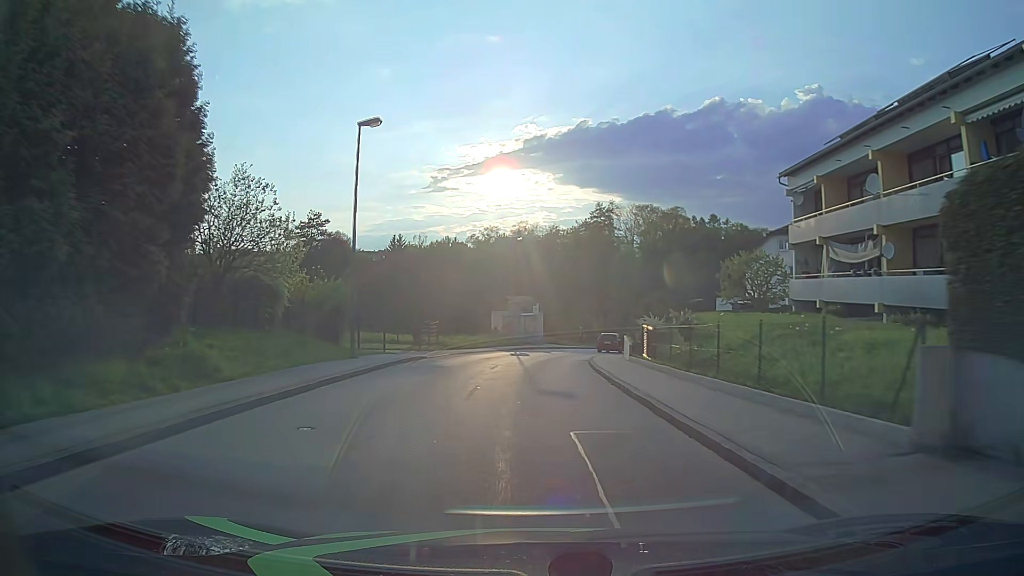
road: unclassified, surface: asphalt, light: Day
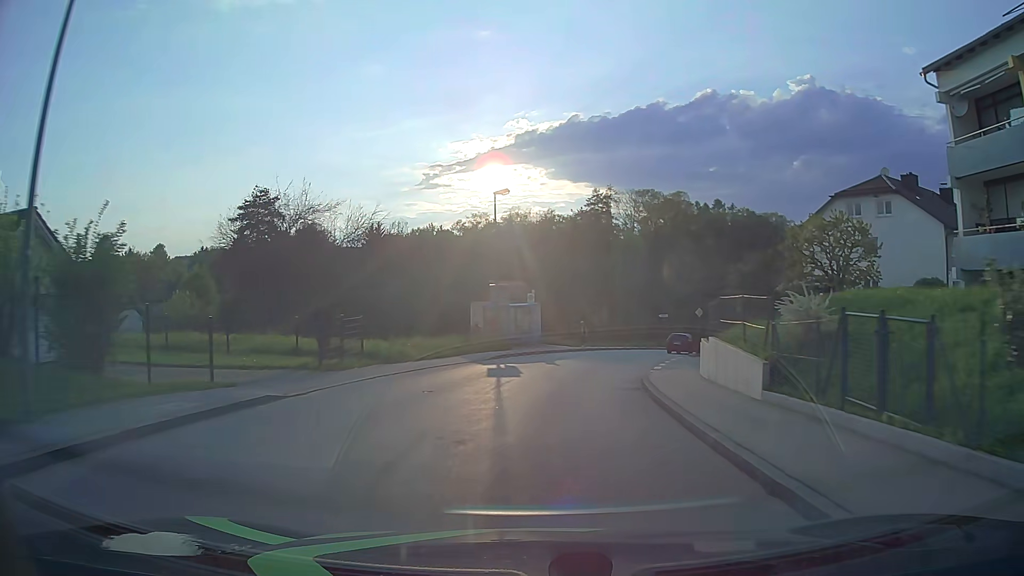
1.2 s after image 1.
(-0.1, +15.4) m; 0°
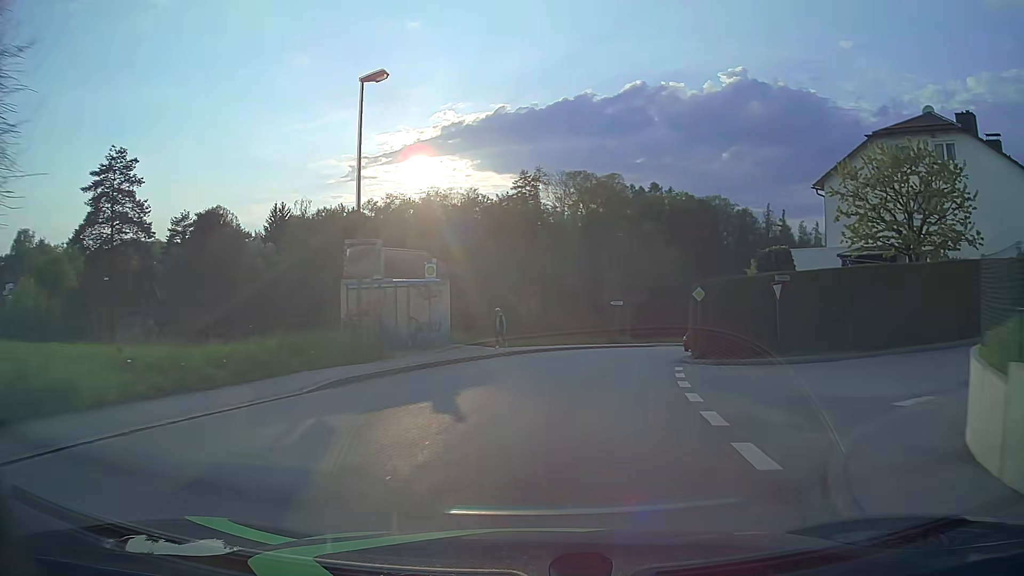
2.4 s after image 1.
(+0.6, +15.2) m; +6°
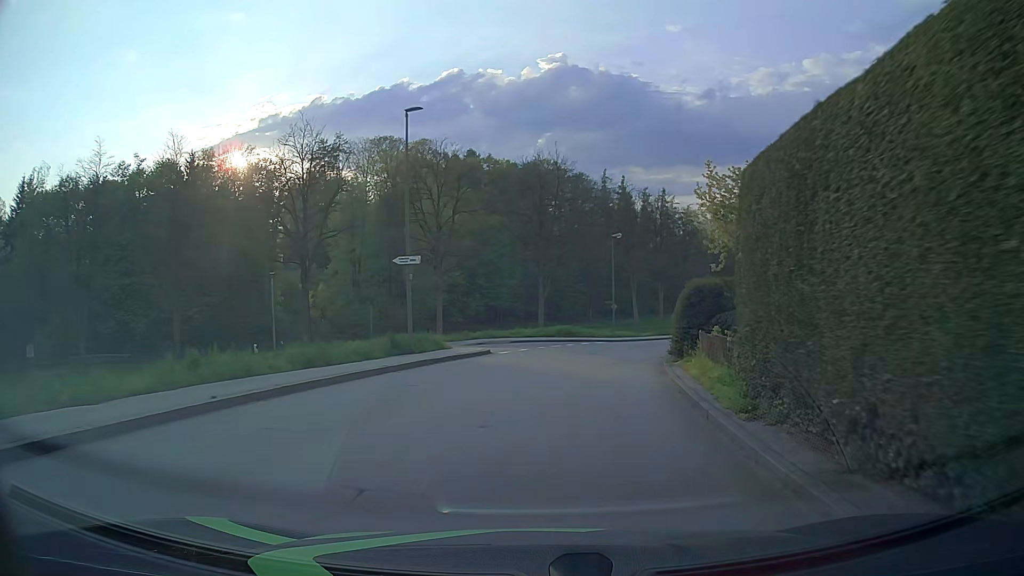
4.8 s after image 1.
(+3.6, +27.2) m; +16°
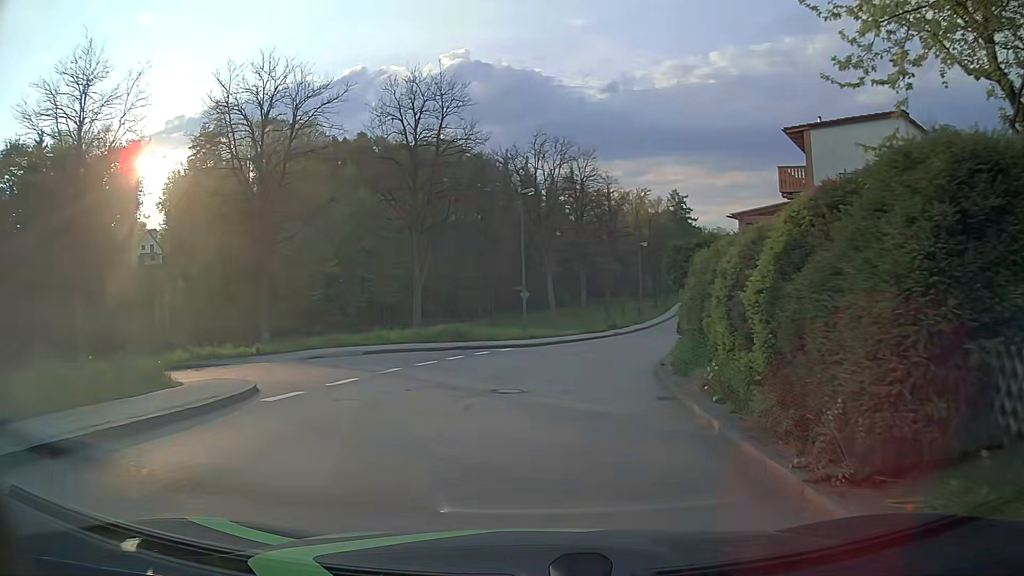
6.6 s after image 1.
(+1.2, +15.8) m; +9°
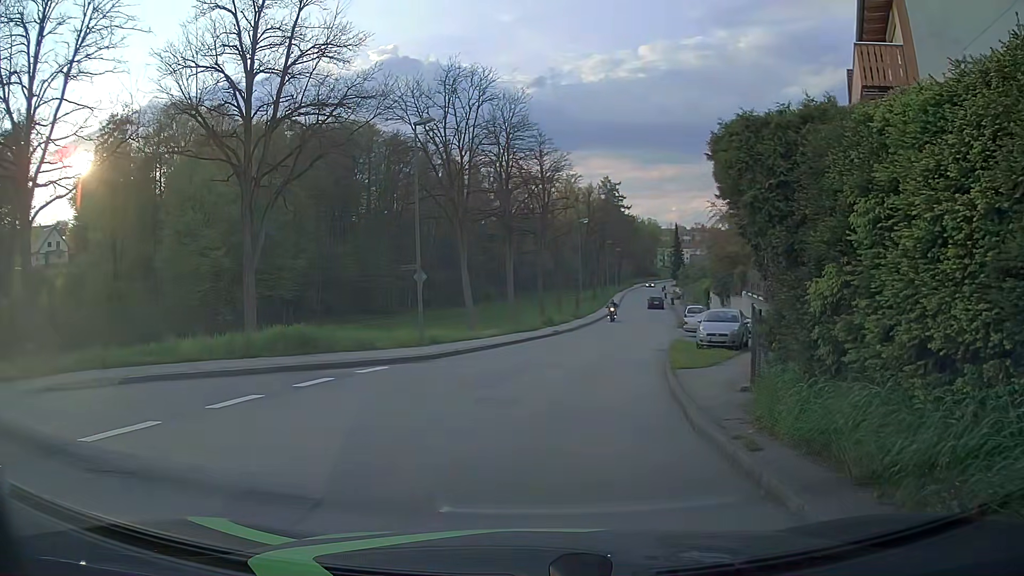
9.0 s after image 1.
(+0.6, +11.8) m; +6°
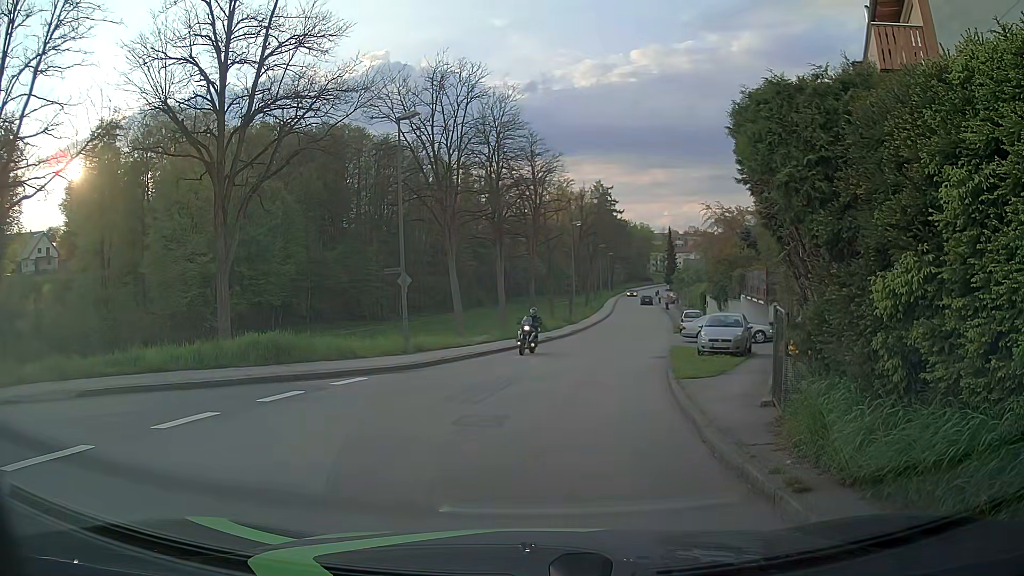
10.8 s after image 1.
(0.0, +1.2) m; -1°
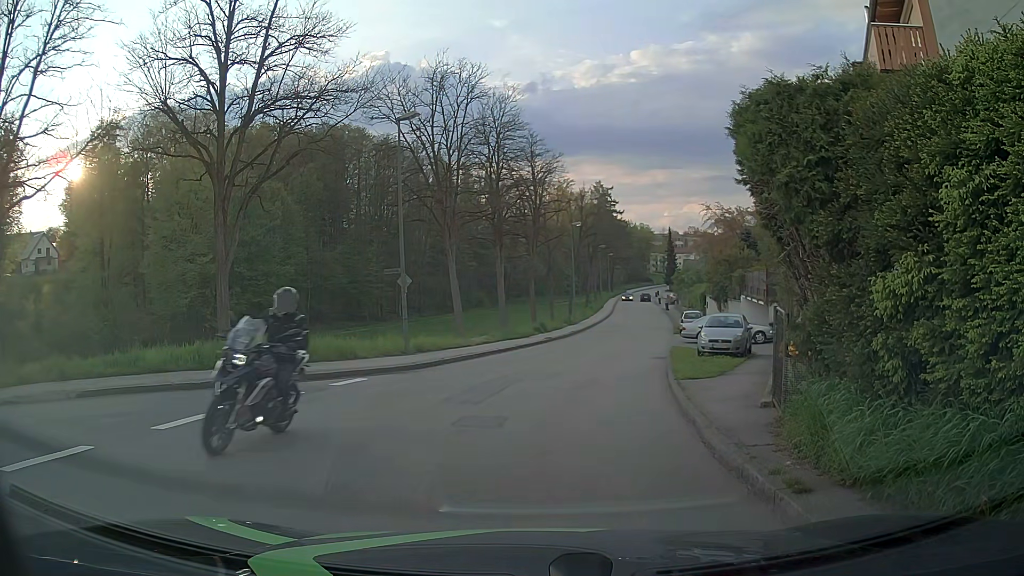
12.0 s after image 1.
(0.0, 0.0) m; 0°
(-5, +8) (-15, +8) (-24, +5) (-33, -1) (-41, -6) (-51, -10) (-60, -13) (-70, -15) (-80, -17) (-89, -21) m
